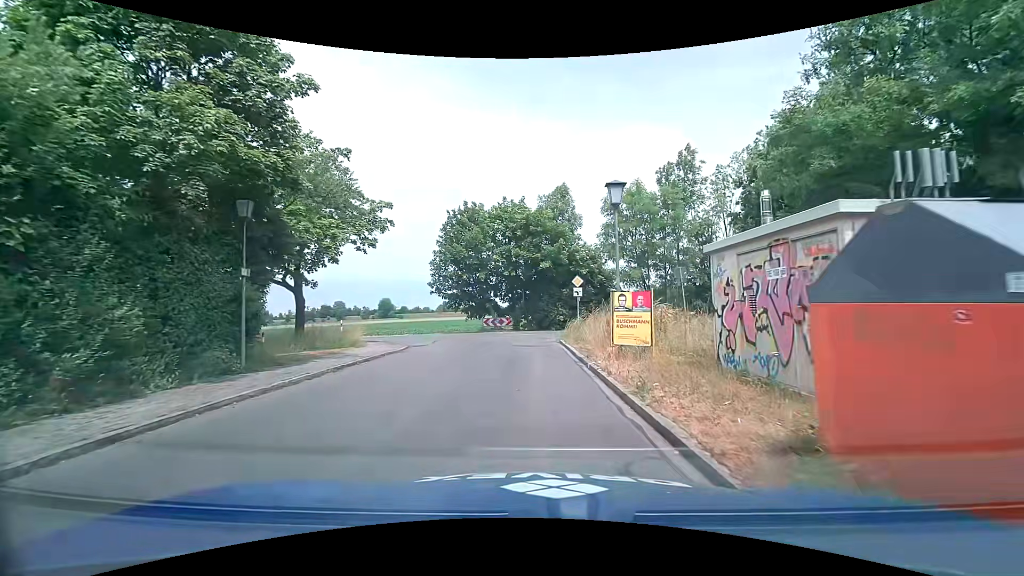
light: Day
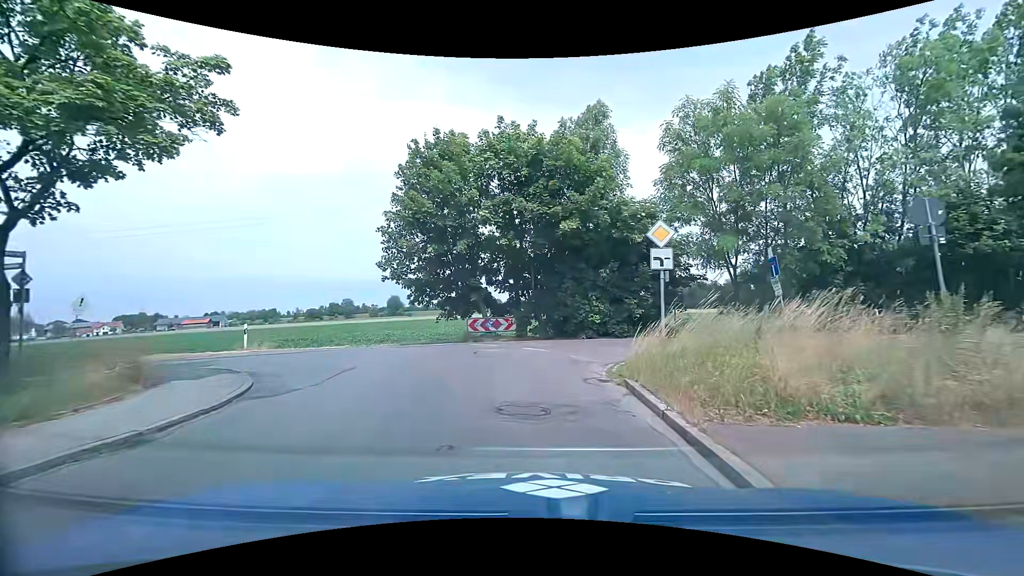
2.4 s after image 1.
(-0.2, +13.8) m; -1°
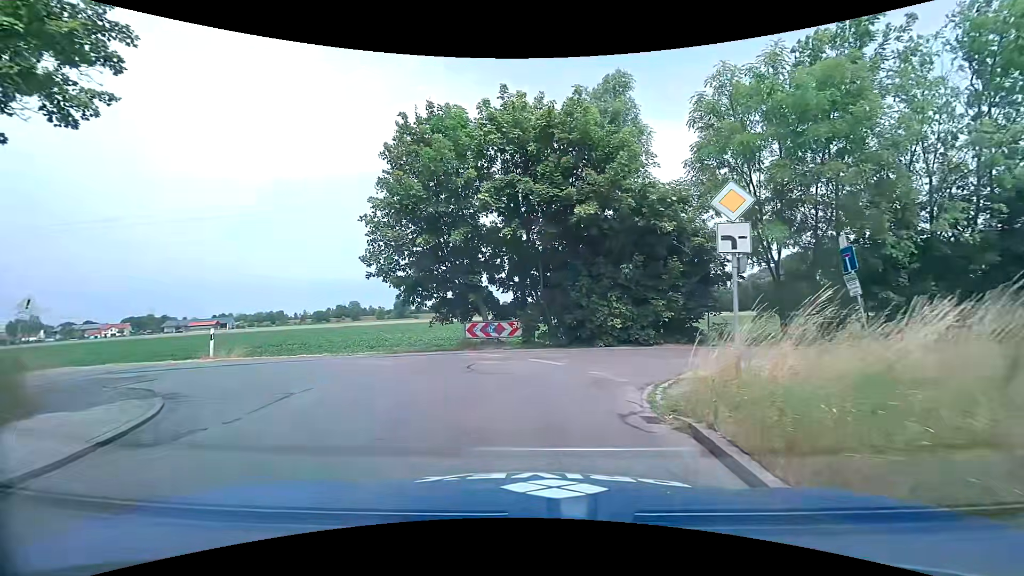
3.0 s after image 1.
(0.0, +3.1) m; -1°
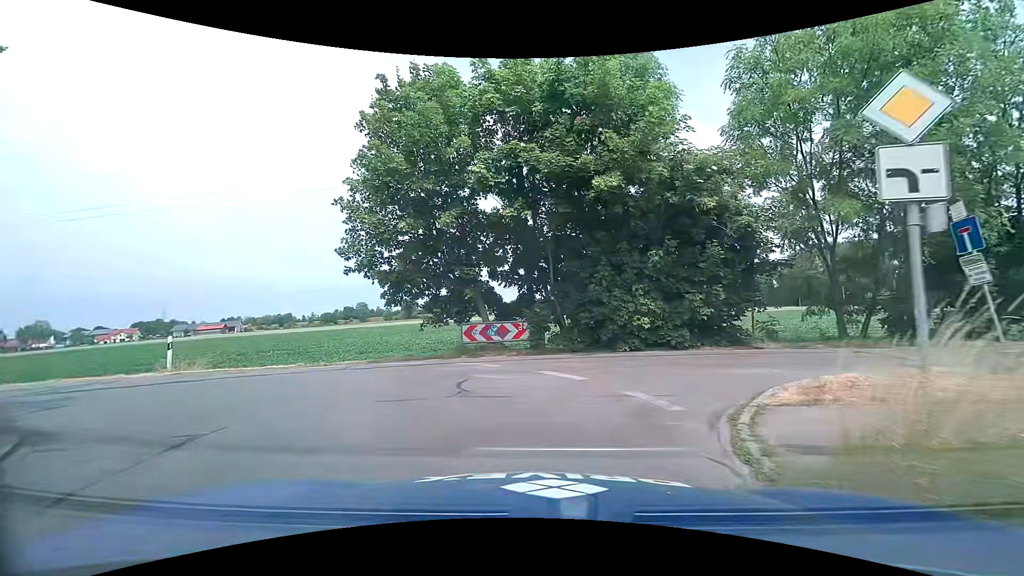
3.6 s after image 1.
(0.0, +3.0) m; 0°
